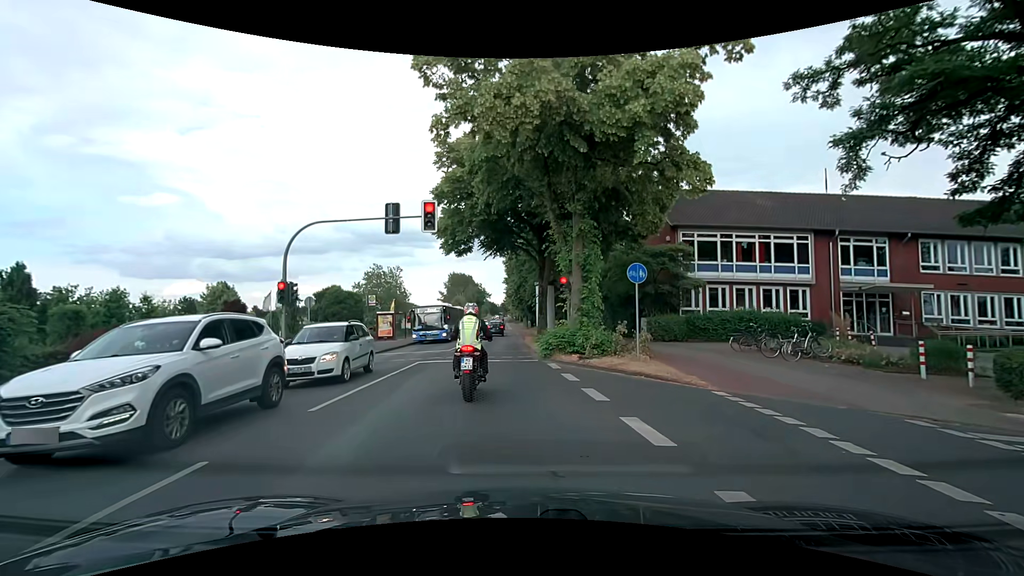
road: secondary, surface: asphalt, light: Day
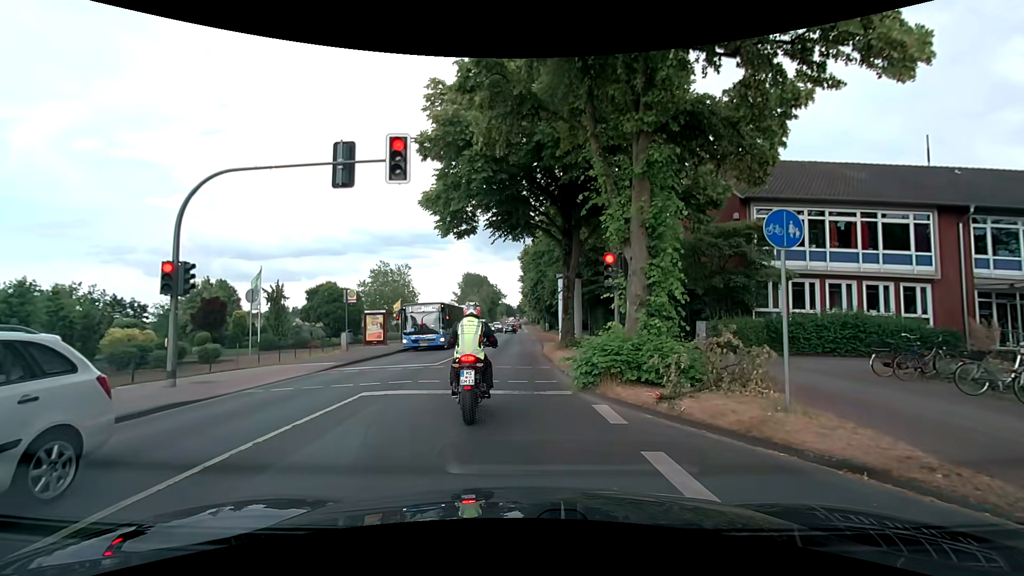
(-0.1, +7.5) m; -2°
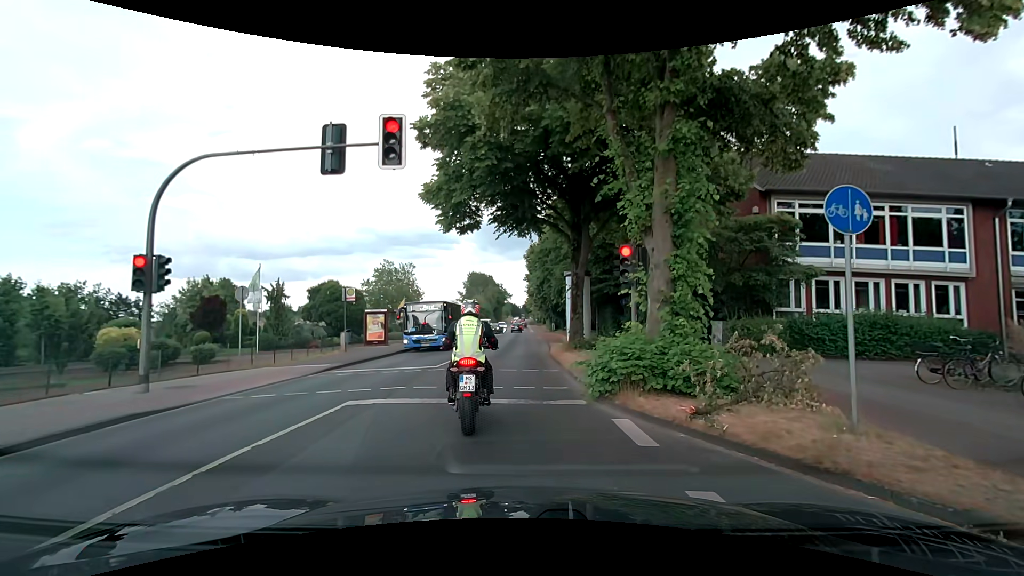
(0.0, +1.2) m; -2°
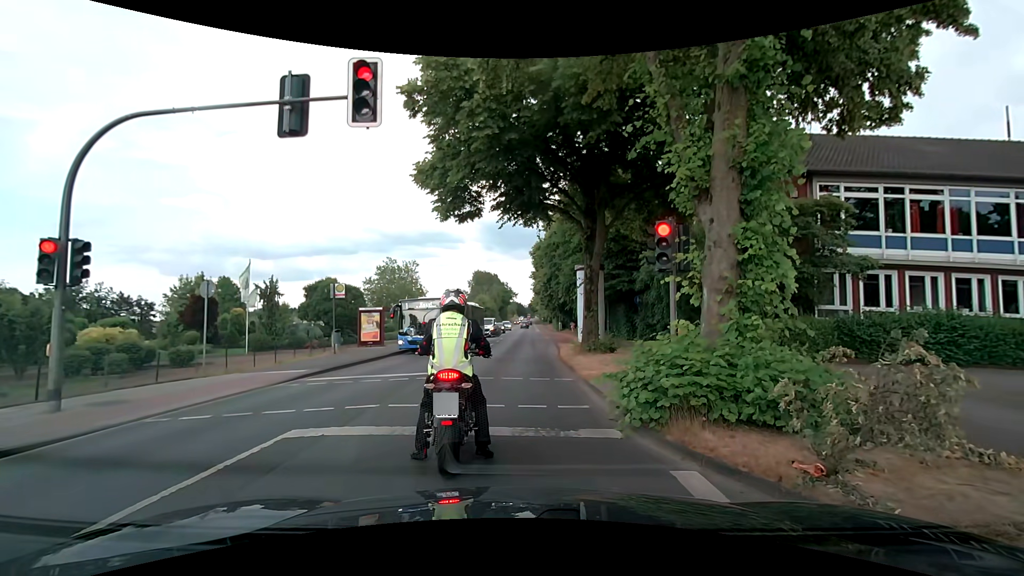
(0.0, +2.4) m; 0°
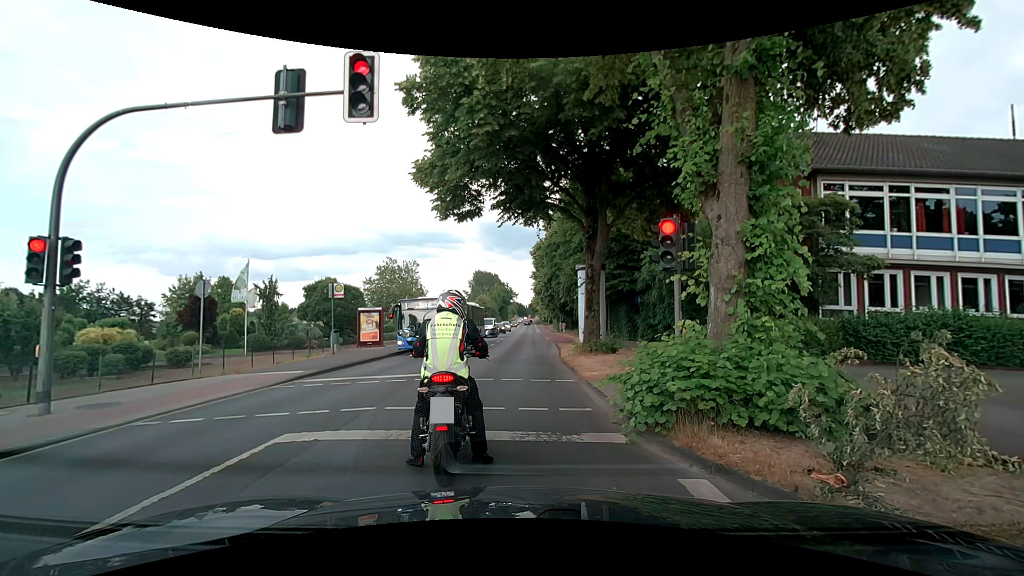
(0.0, +0.3) m; 0°
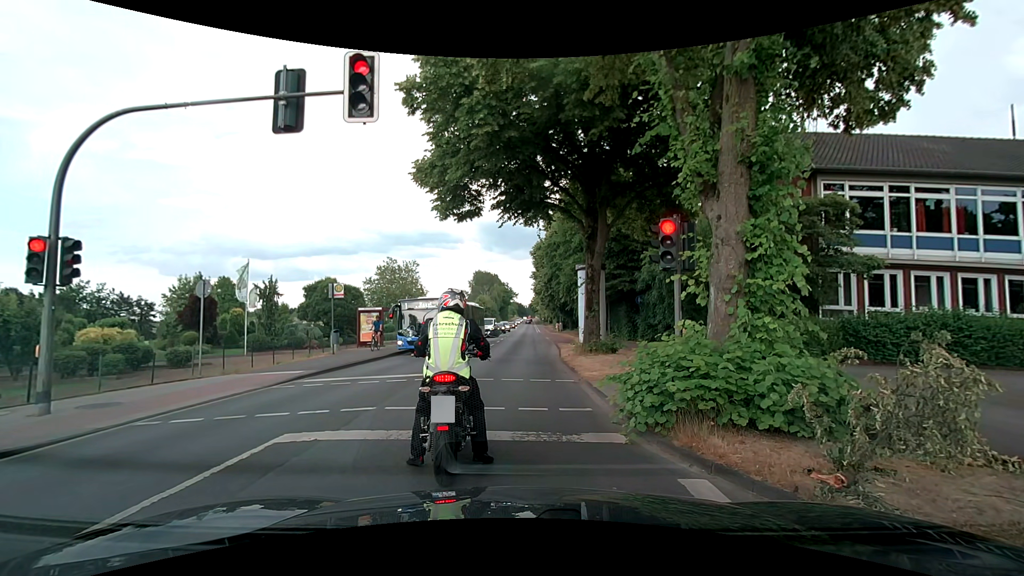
(0.0, 0.0) m; 0°
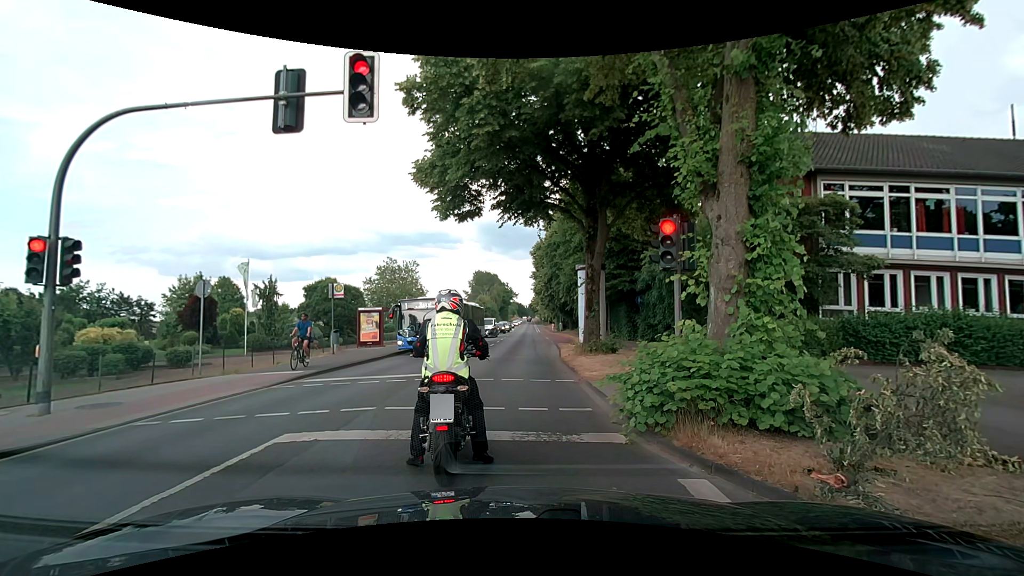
(0.0, 0.0) m; 0°
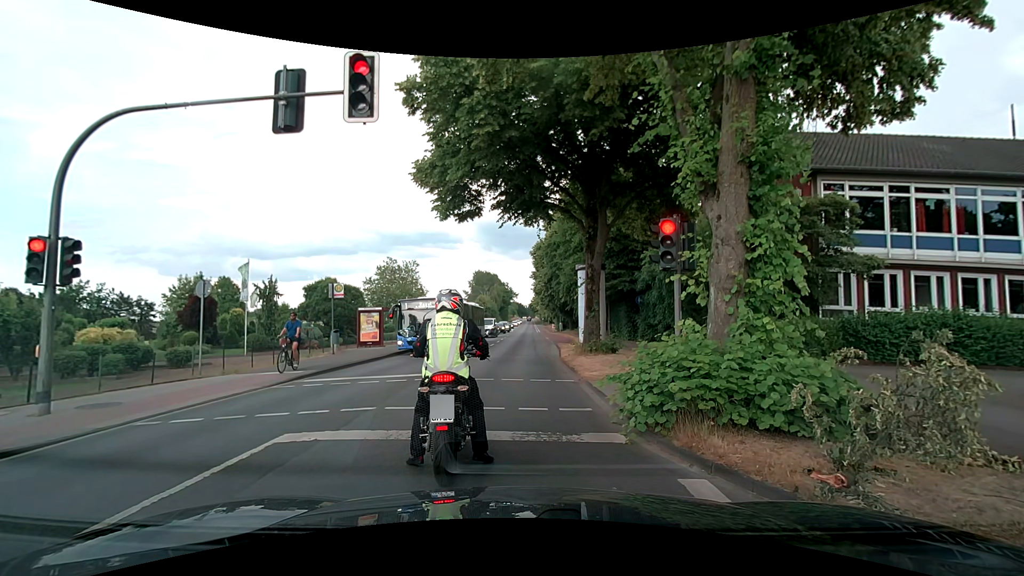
(0.0, 0.0) m; 0°
(0, +10) (0, +20) (0, +30) (+1, +40) (+1, +50) (+1, +60) (+2, +70) (+2, +80) (+3, +90) (+3, +100) m
